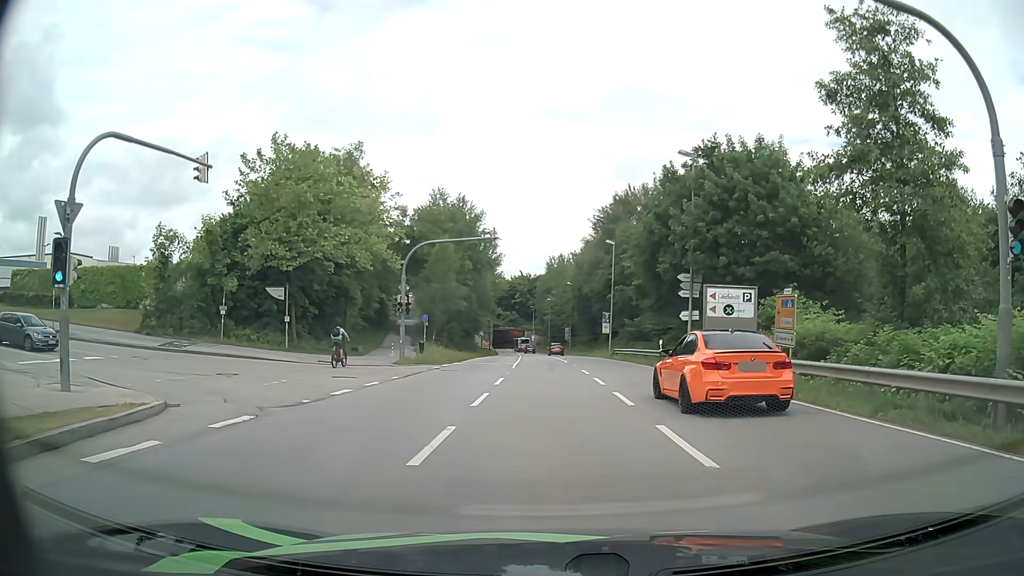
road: secondary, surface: asphalt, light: Day
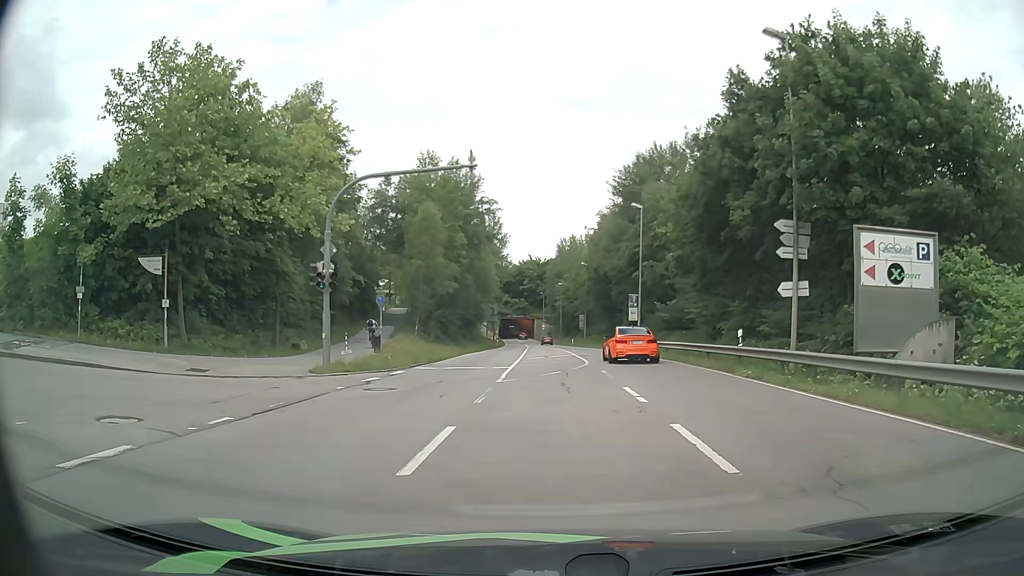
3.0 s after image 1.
(-0.1, +12.9) m; -1°
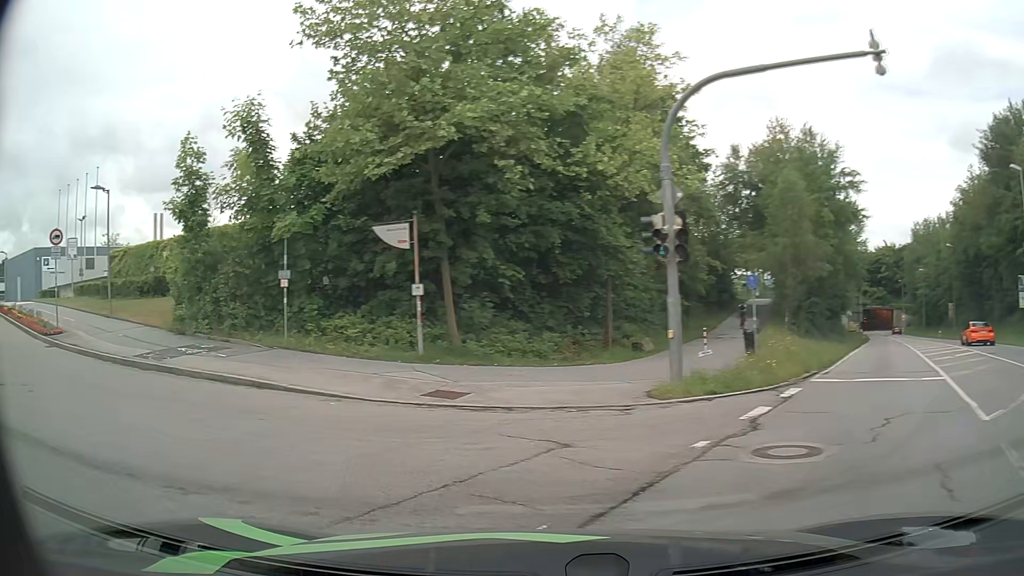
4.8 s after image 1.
(-1.5, +8.2) m; -27°
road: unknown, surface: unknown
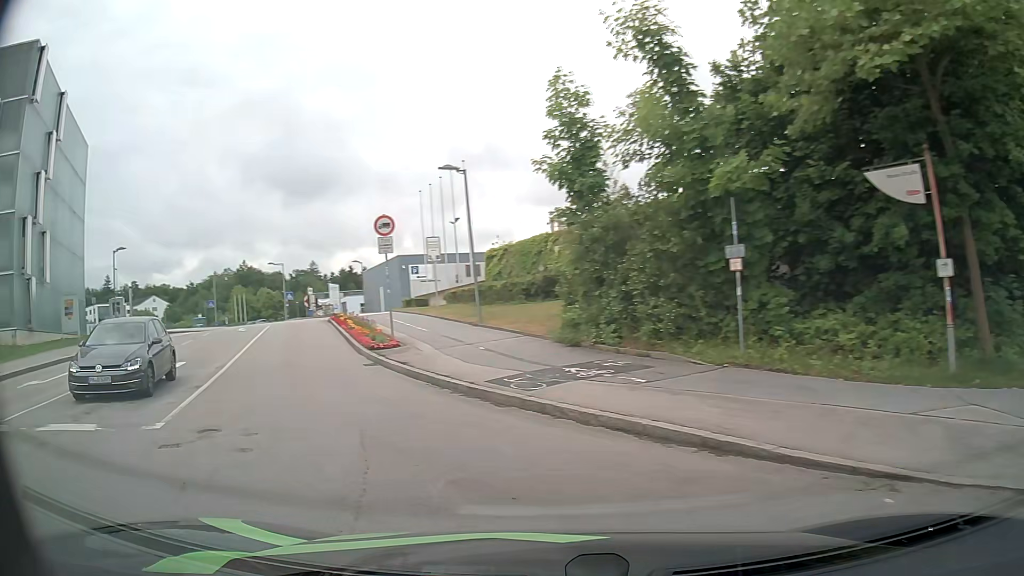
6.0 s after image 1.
(-2.0, +5.9) m; -37°
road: residential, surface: asphalt
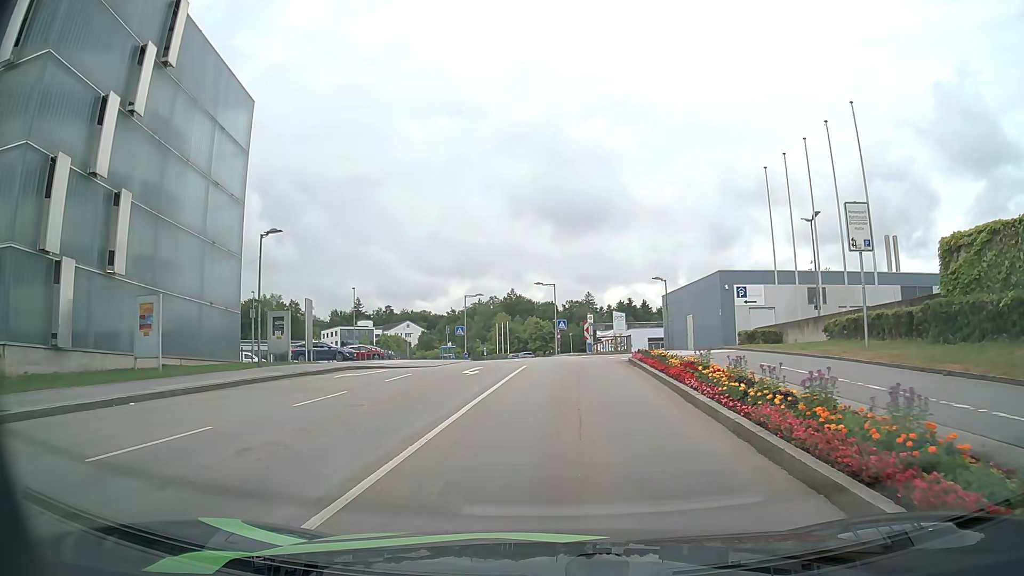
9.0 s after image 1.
(-5.9, +15.5) m; -25°
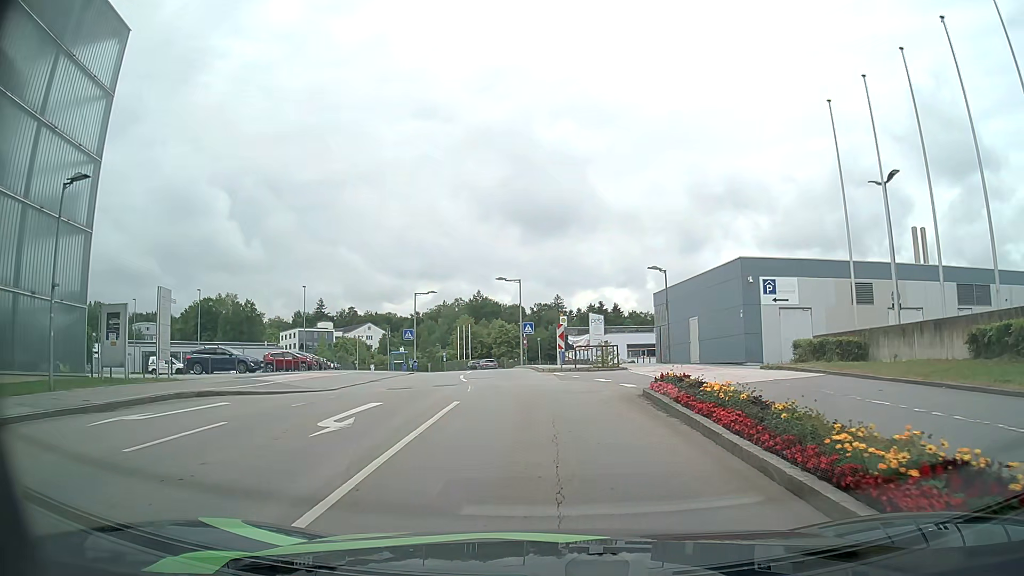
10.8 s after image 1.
(+0.4, +10.8) m; +4°
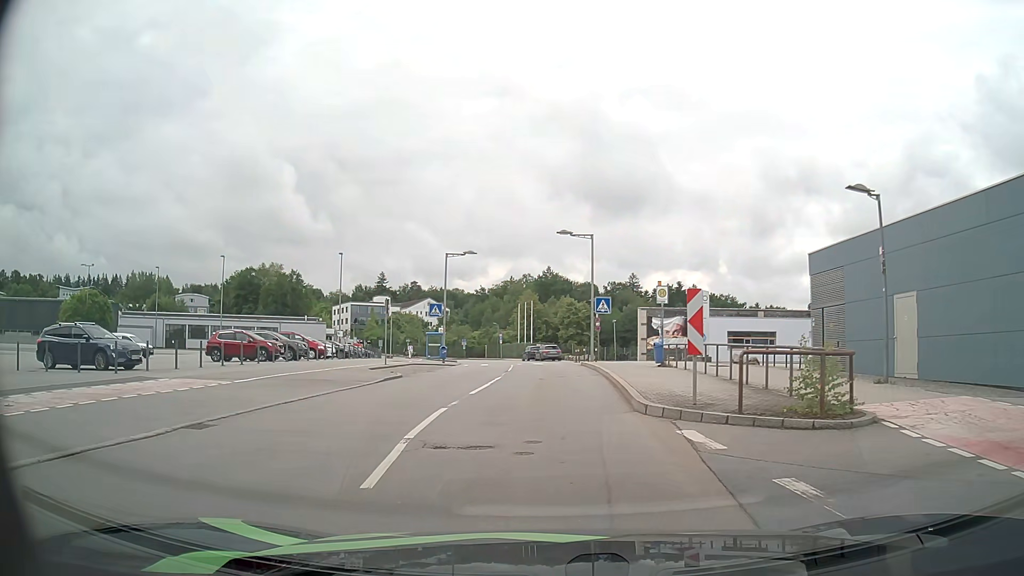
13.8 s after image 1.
(-0.5, +17.0) m; -6°
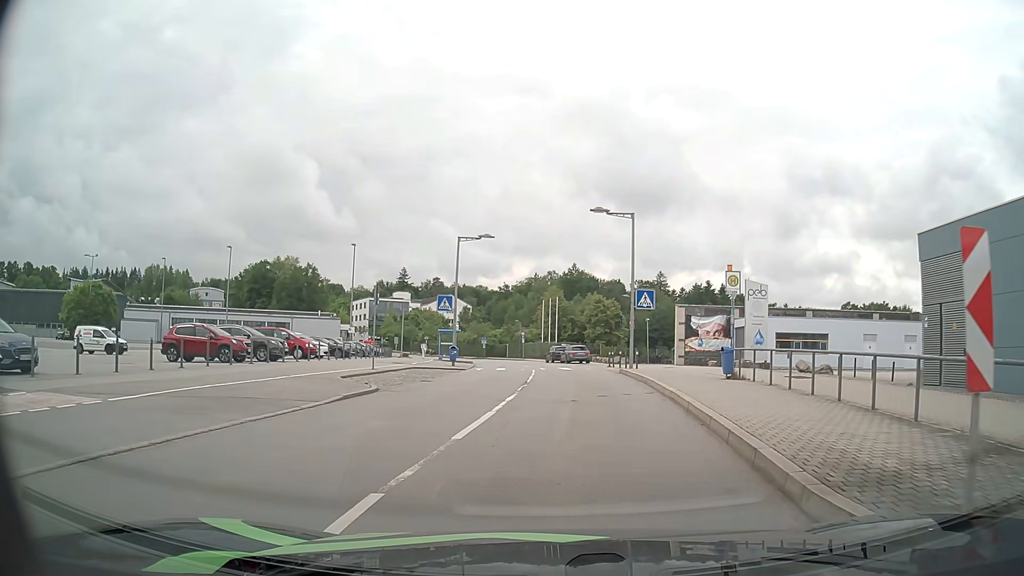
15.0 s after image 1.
(-0.3, +6.6) m; -3°
(0, +10) (+1, +20) (+1, +30) (+1, +40) (0, +50) (-1, +60) (-3, +70) (-5, +79) (-8, +89) (-11, +99) m
